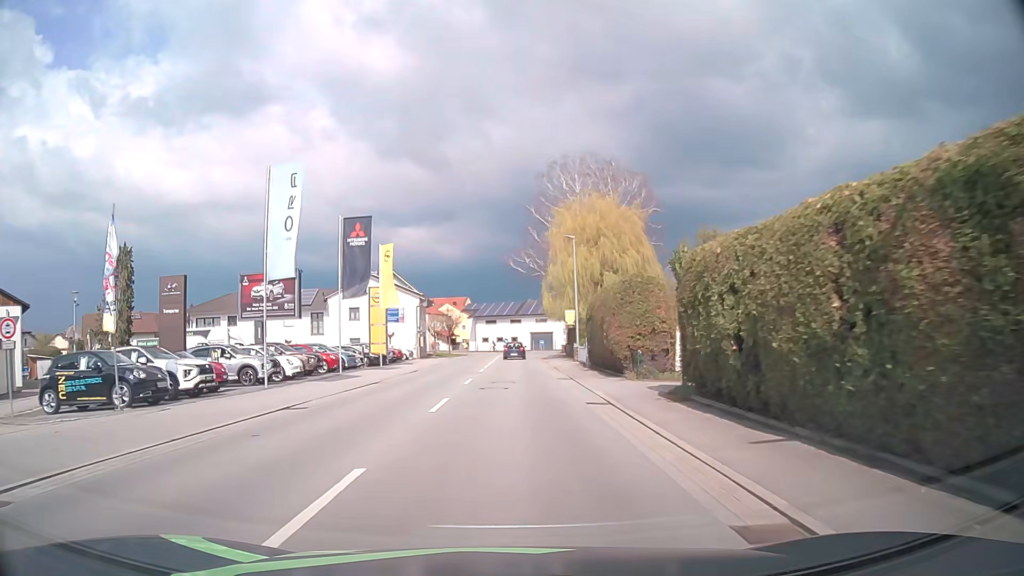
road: secondary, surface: asphalt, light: Day
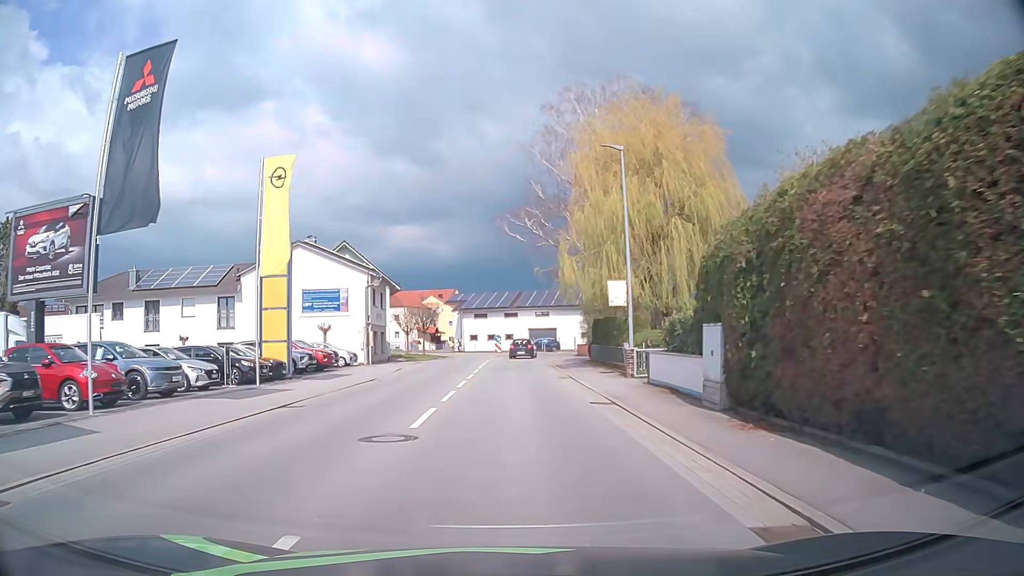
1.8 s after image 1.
(+0.2, +20.6) m; +1°
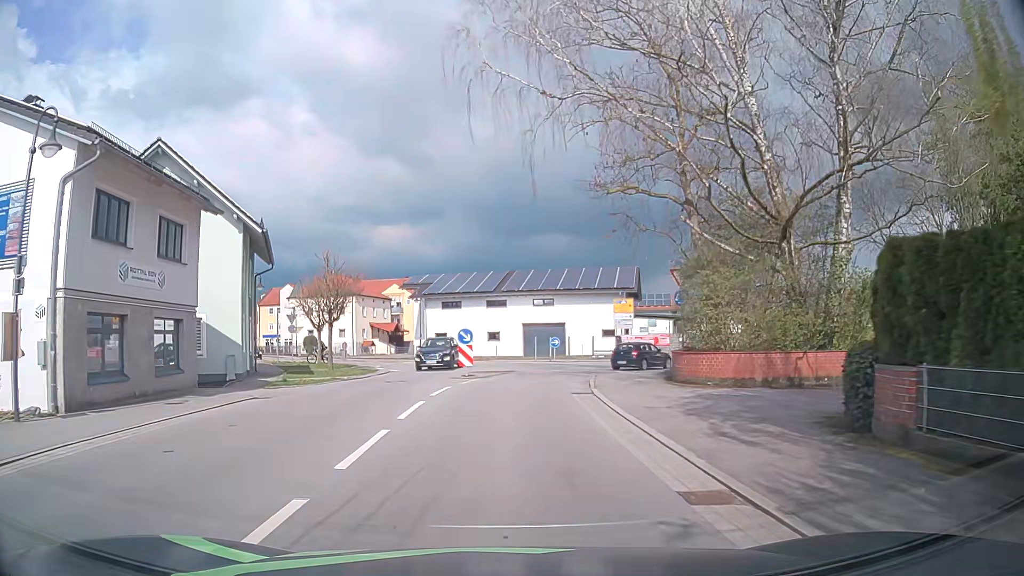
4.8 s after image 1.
(+0.3, +30.4) m; +1°
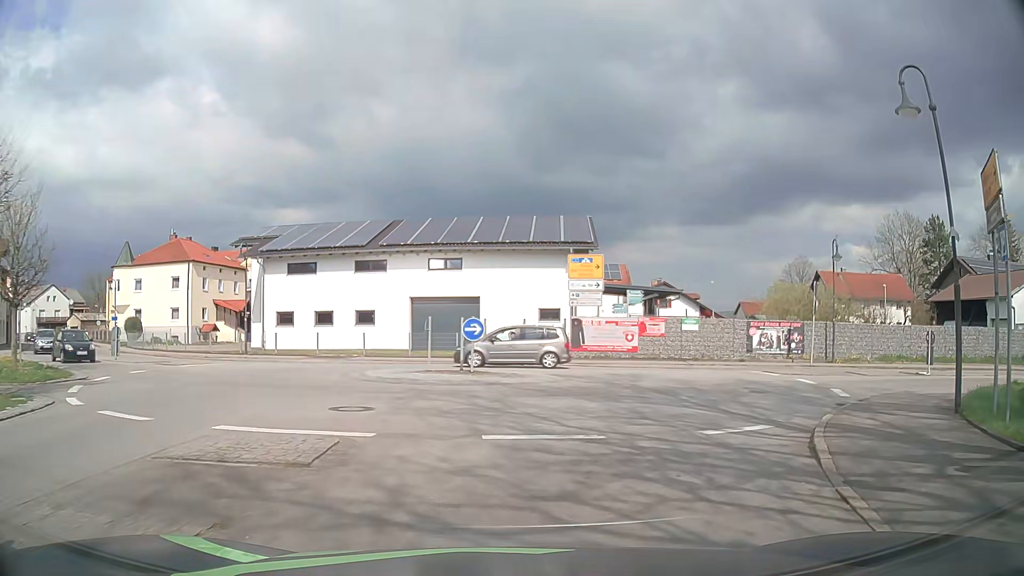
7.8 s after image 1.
(+0.8, +22.4) m; +9°
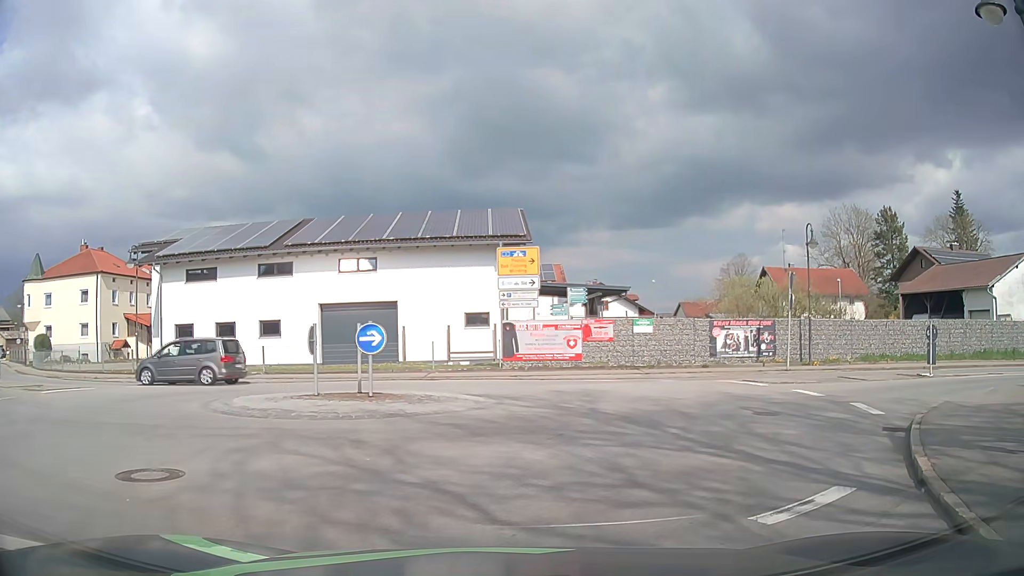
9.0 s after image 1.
(+0.2, +4.5) m; +7°
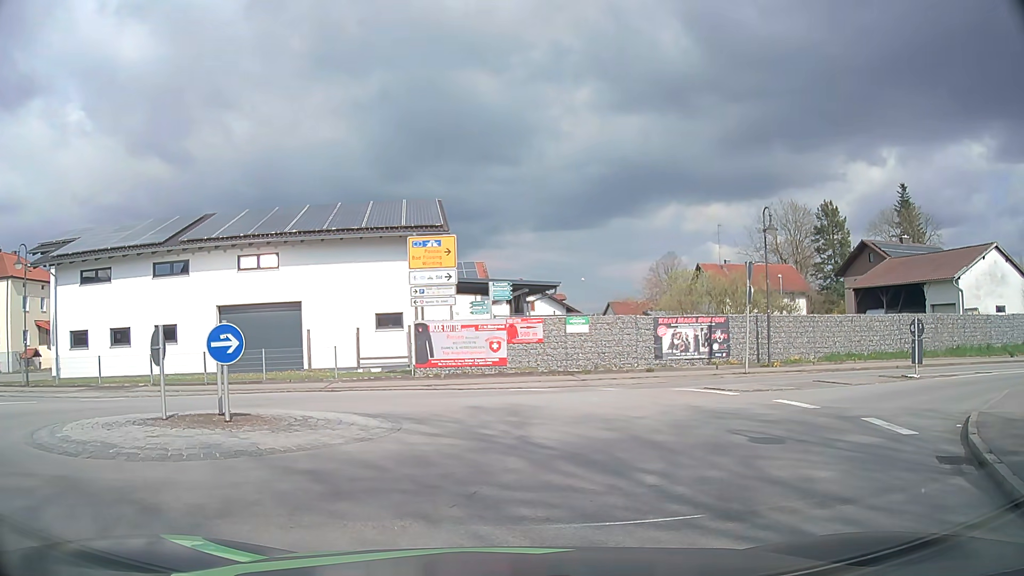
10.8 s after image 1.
(+0.1, +3.2) m; +5°
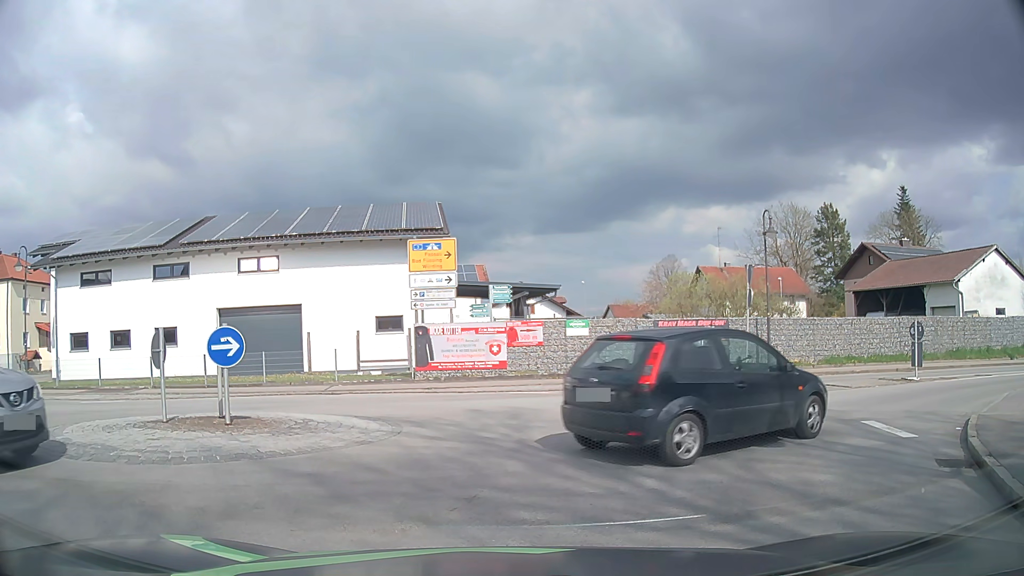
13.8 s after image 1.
(0.0, +0.1) m; 0°
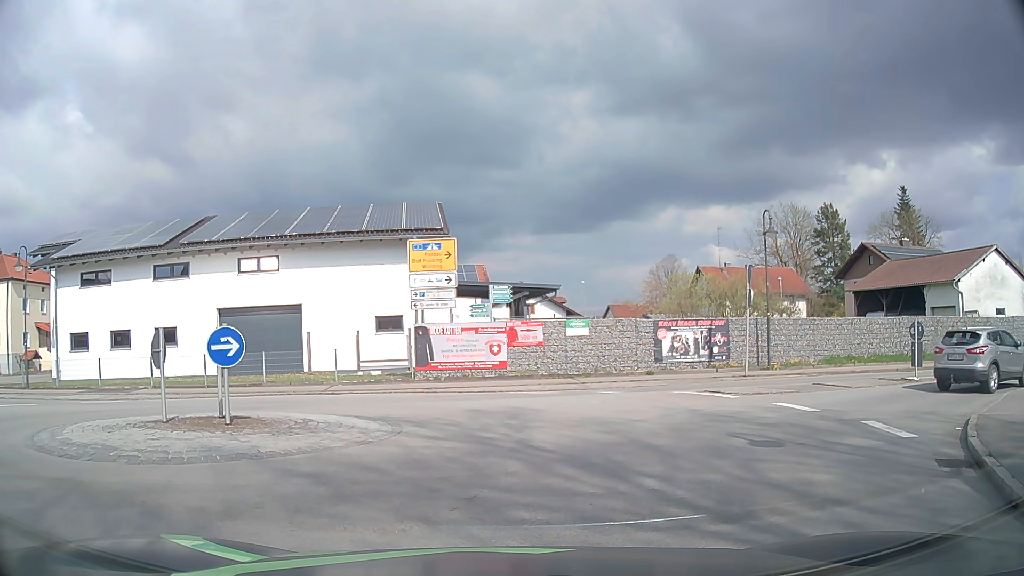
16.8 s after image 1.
(0.0, 0.0) m; 0°
